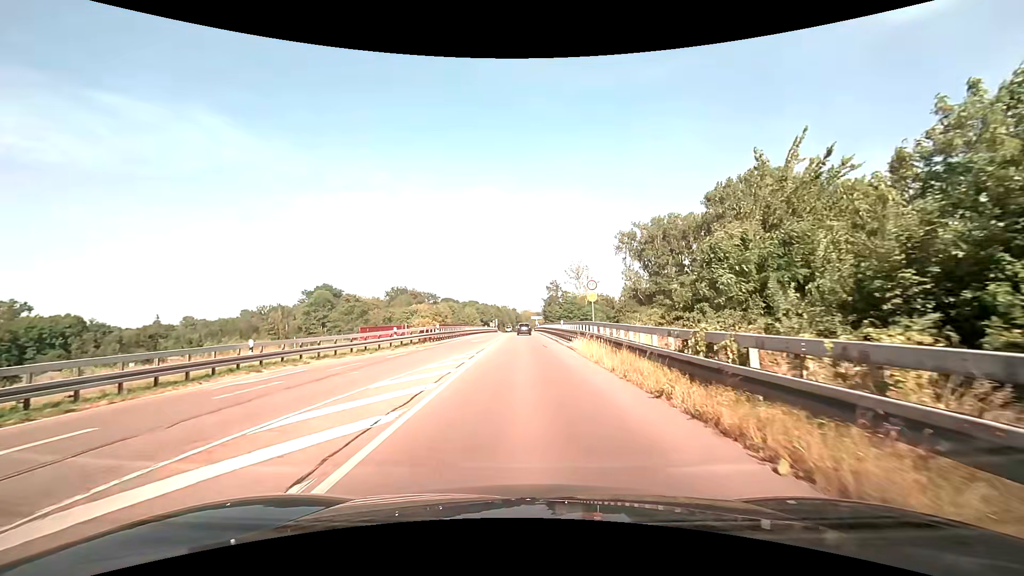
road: primary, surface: asphalt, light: Day
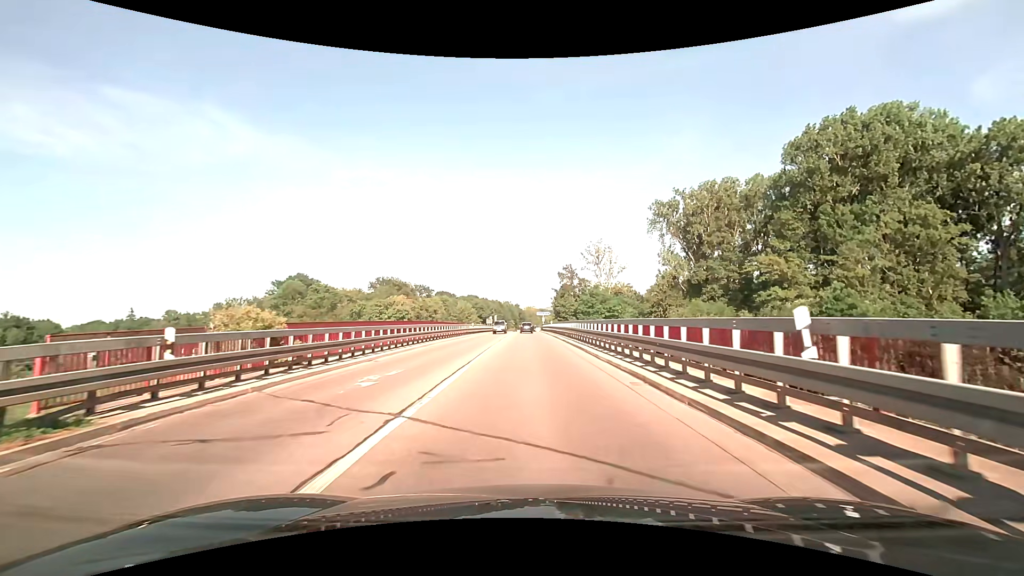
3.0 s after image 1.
(-0.5, +30.3) m; -1°
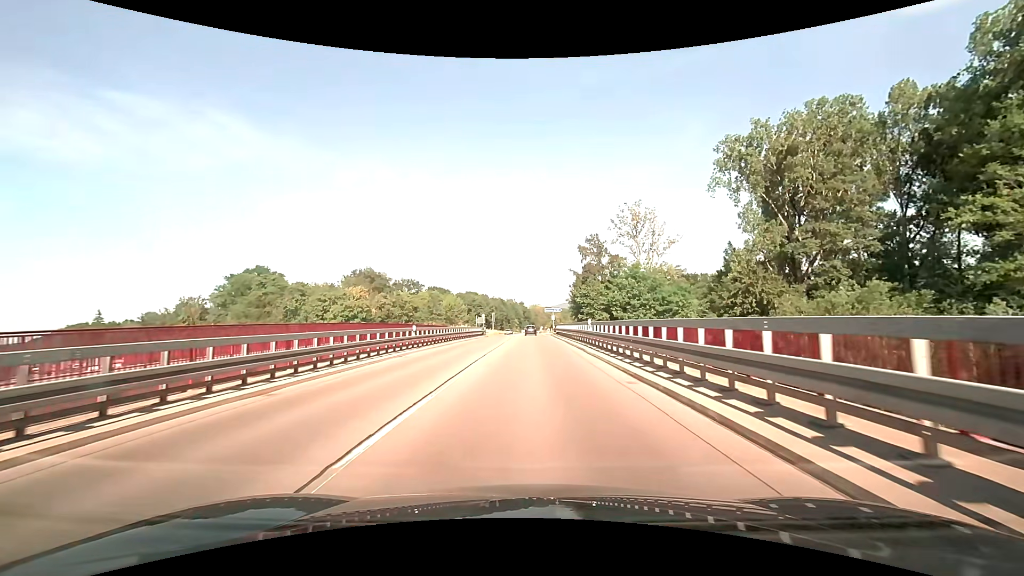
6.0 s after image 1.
(0.0, +33.3) m; 0°
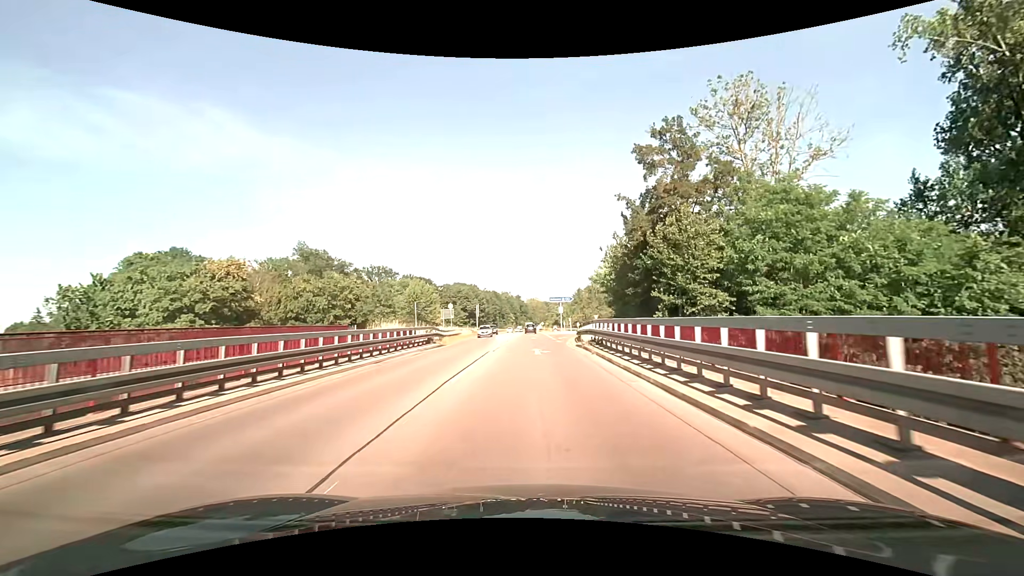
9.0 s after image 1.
(0.0, +37.1) m; 0°
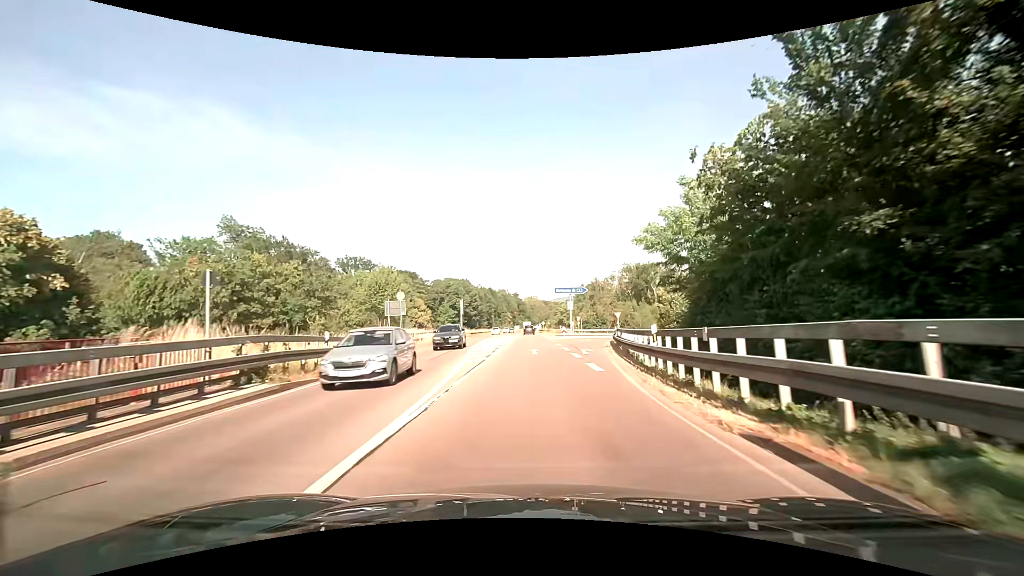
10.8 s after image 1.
(+0.1, +21.7) m; +1°
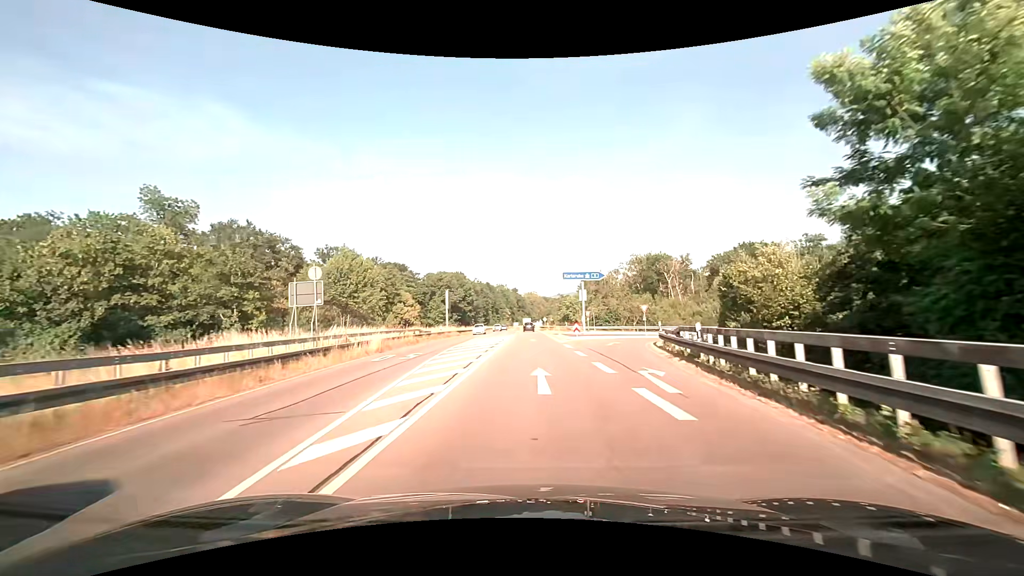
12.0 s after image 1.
(-0.1, +14.3) m; 0°
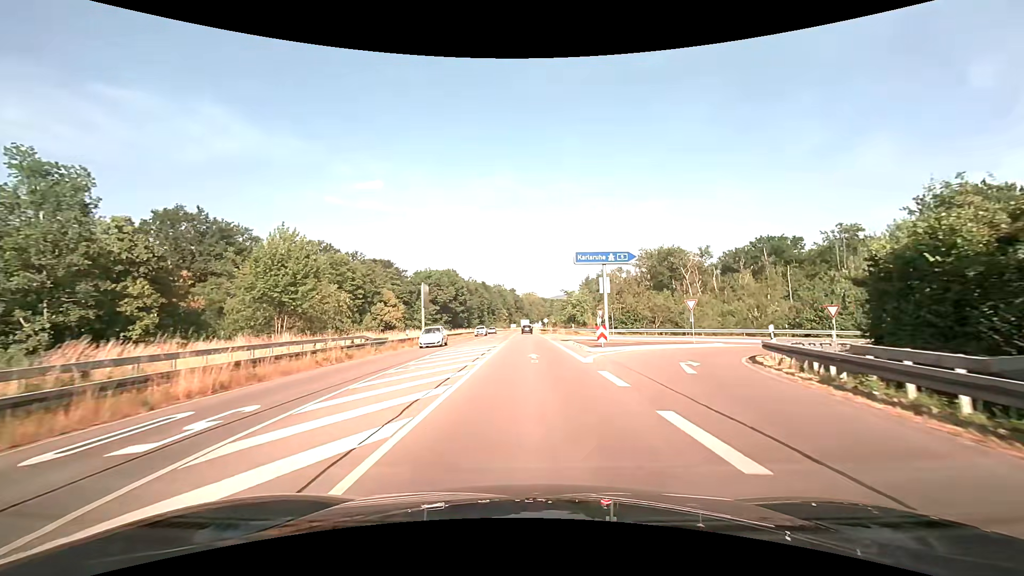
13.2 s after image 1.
(0.0, +14.3) m; 0°
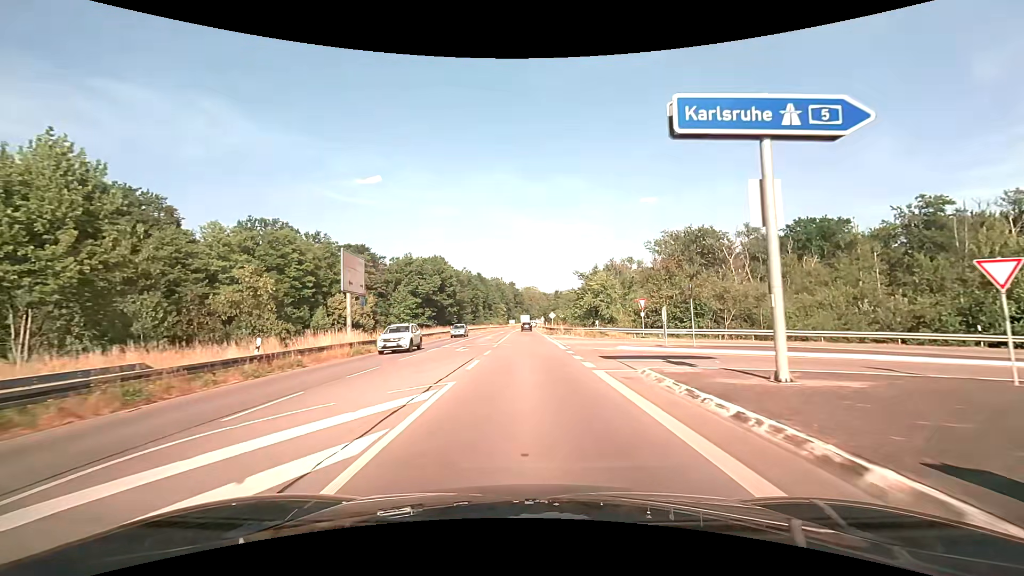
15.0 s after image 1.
(+0.1, +22.0) m; 0°
(0, +10) (0, +20) (0, +30) (0, +40) (-1, +50) (-1, +60) (-1, +70) (-1, +80) (-1, +90) (-1, +100) m
